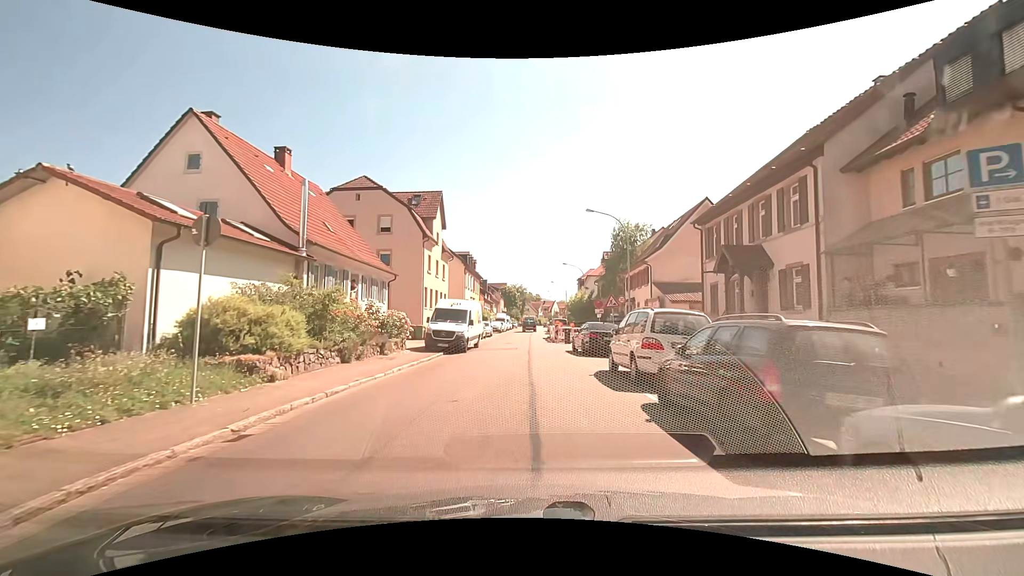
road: tertiary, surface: asphalt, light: Day
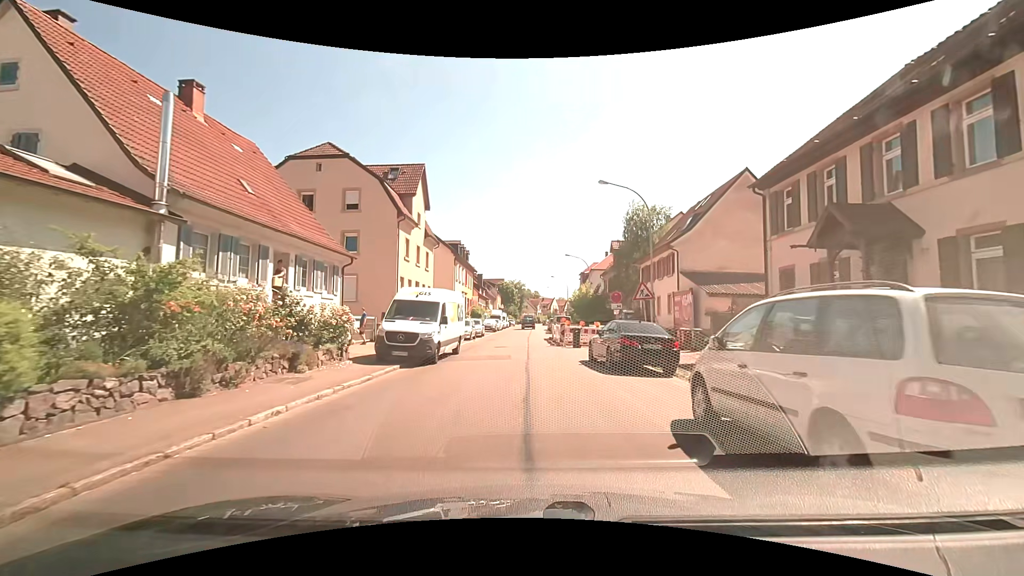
(0.0, +7.4) m; 0°
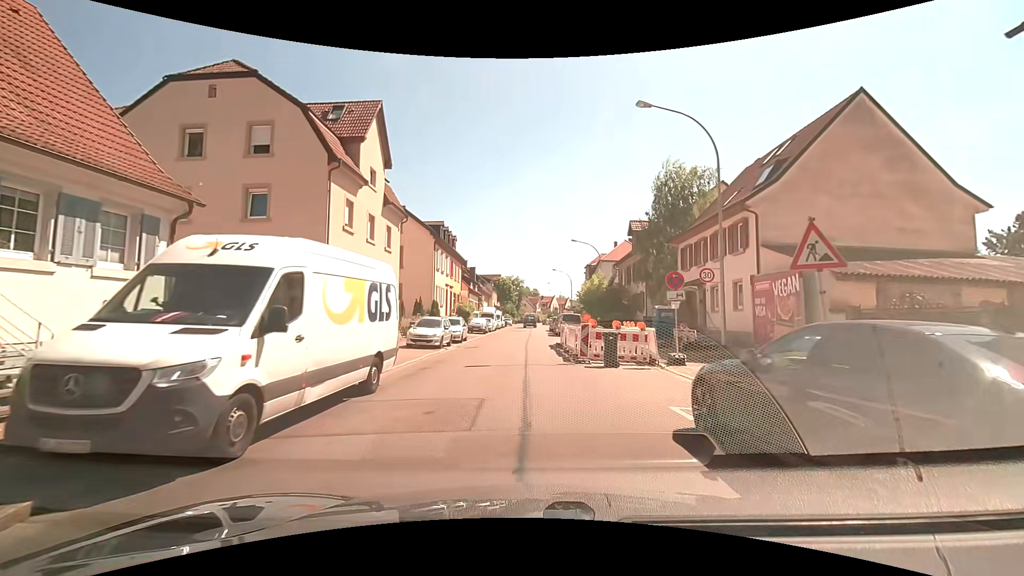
(0.0, +11.3) m; 0°
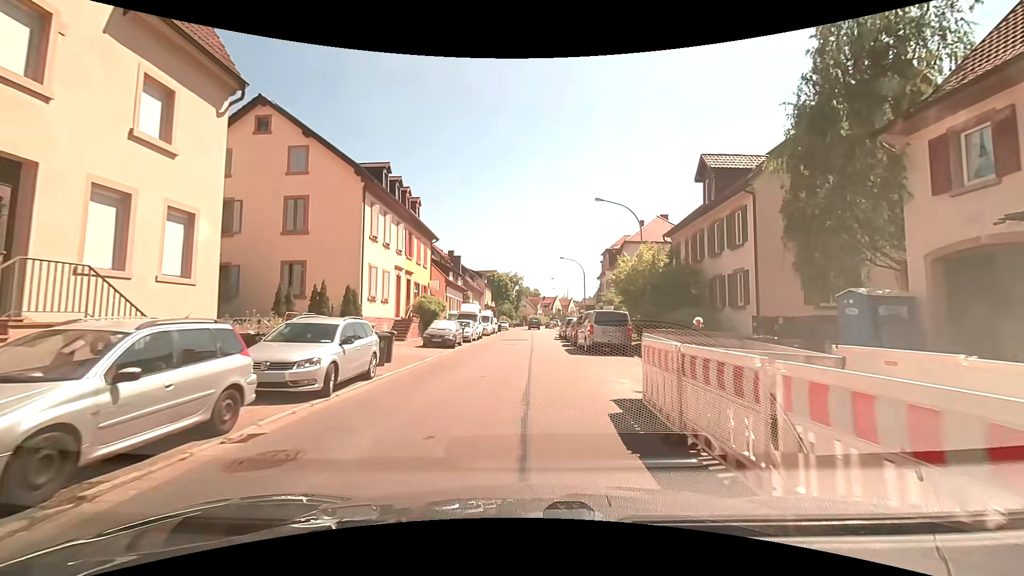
(0.0, +19.4) m; 0°
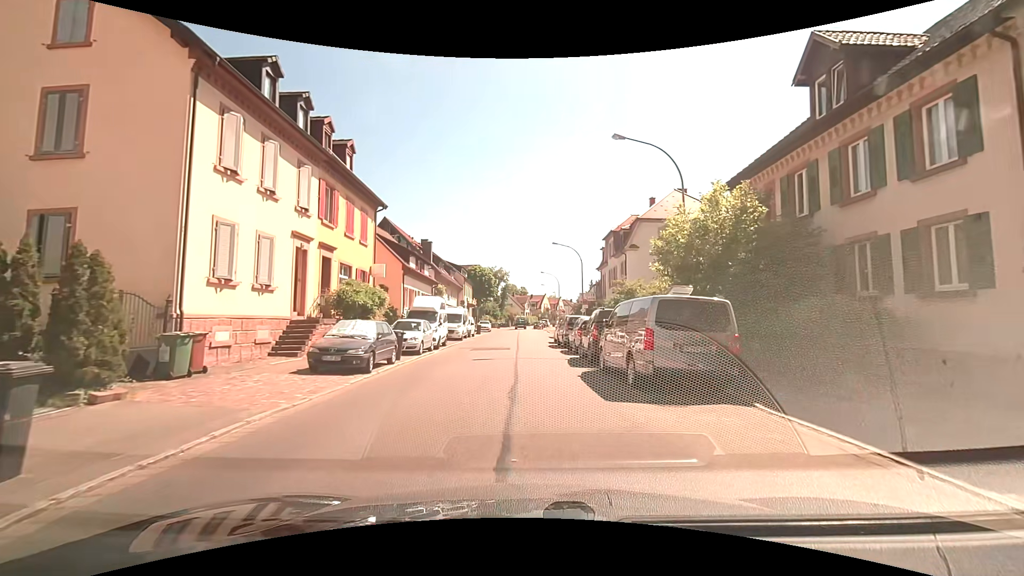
(0.0, +12.1) m; 0°
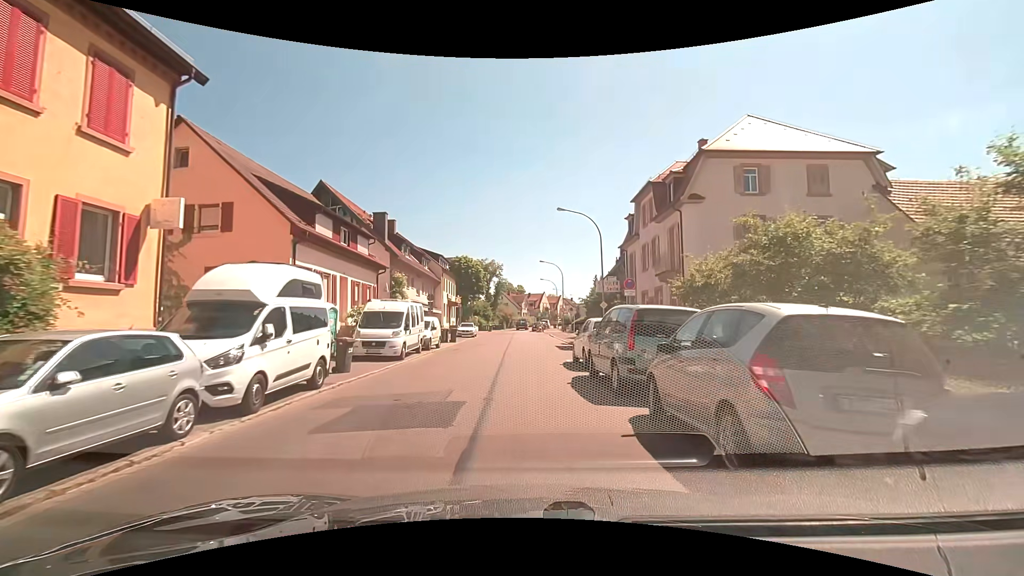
(+0.3, +16.8) m; +1°
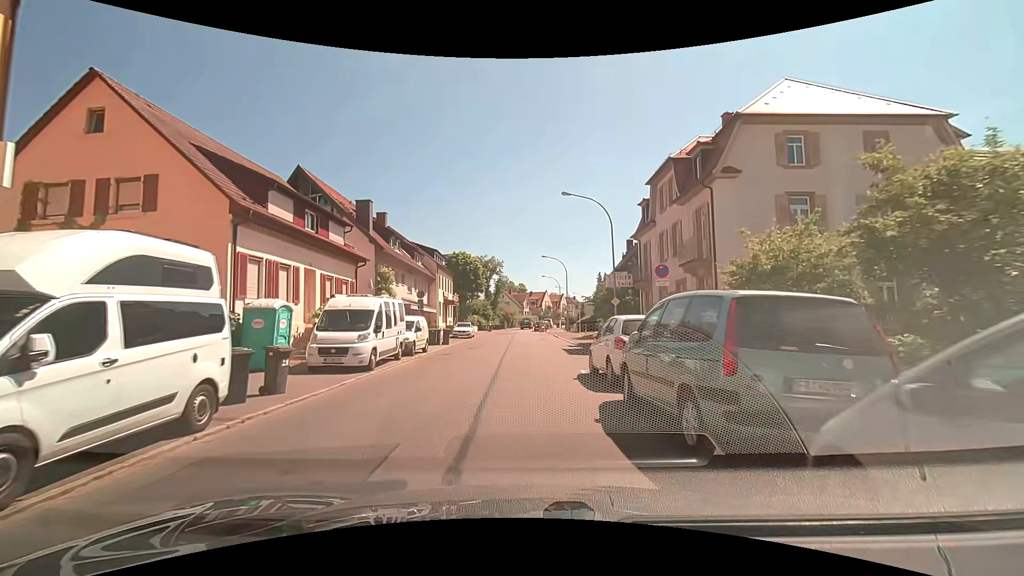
(0.0, +4.3) m; -1°
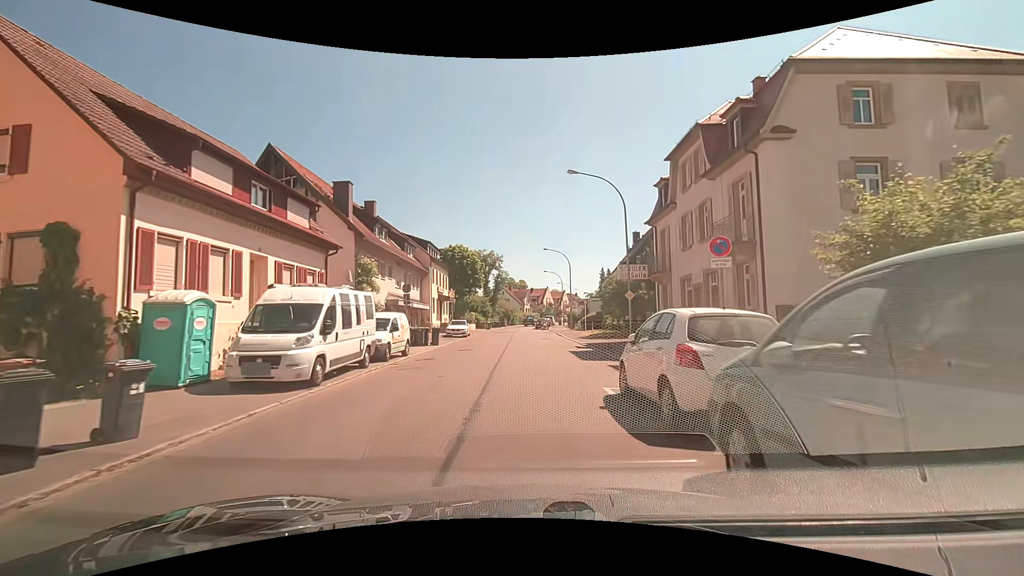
(0.0, +4.3) m; 0°
(0, +10) (0, +20) (+1, +30) (+1, +40) (0, +50) (0, +60) (0, +70) (0, +80) (+1, +90) (+2, +100) m
